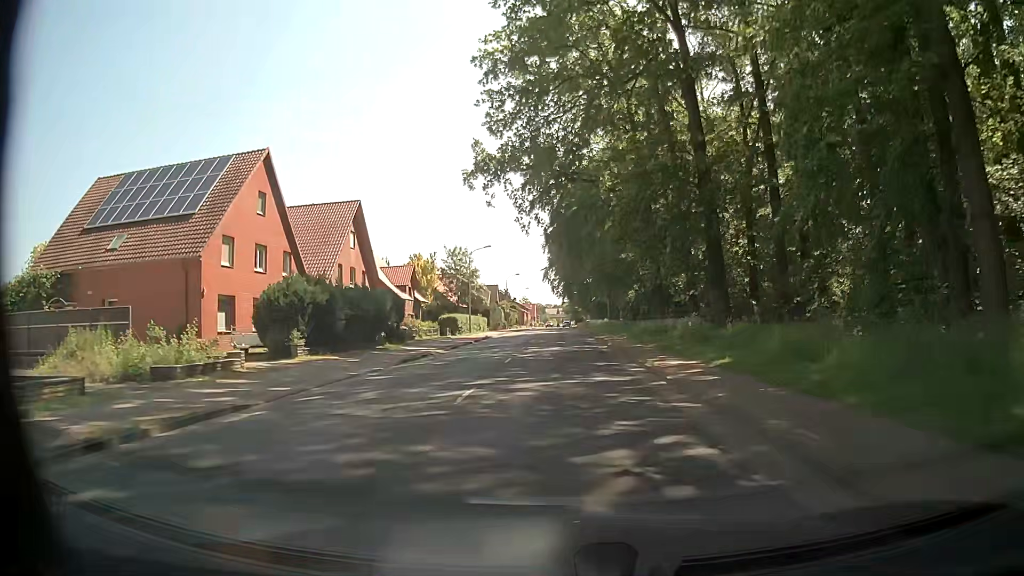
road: secondary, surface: asphalt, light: Day
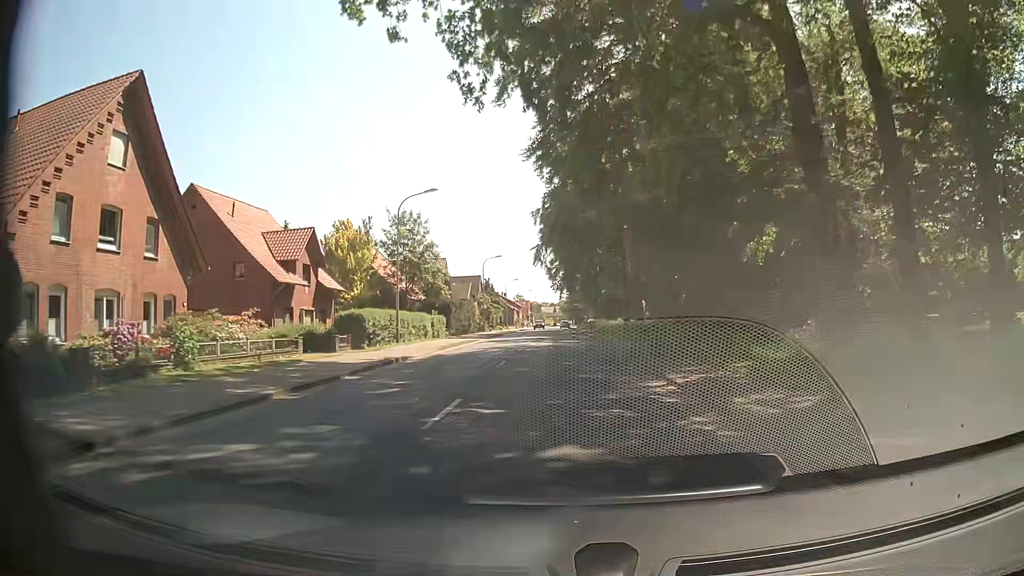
(+0.1, +29.4) m; 0°
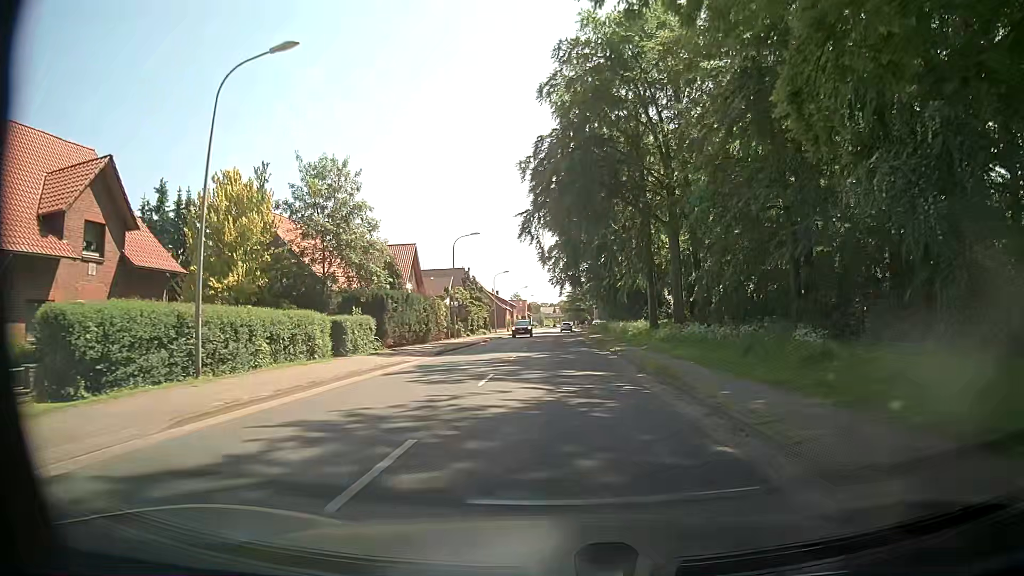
(+0.2, +21.8) m; +1°
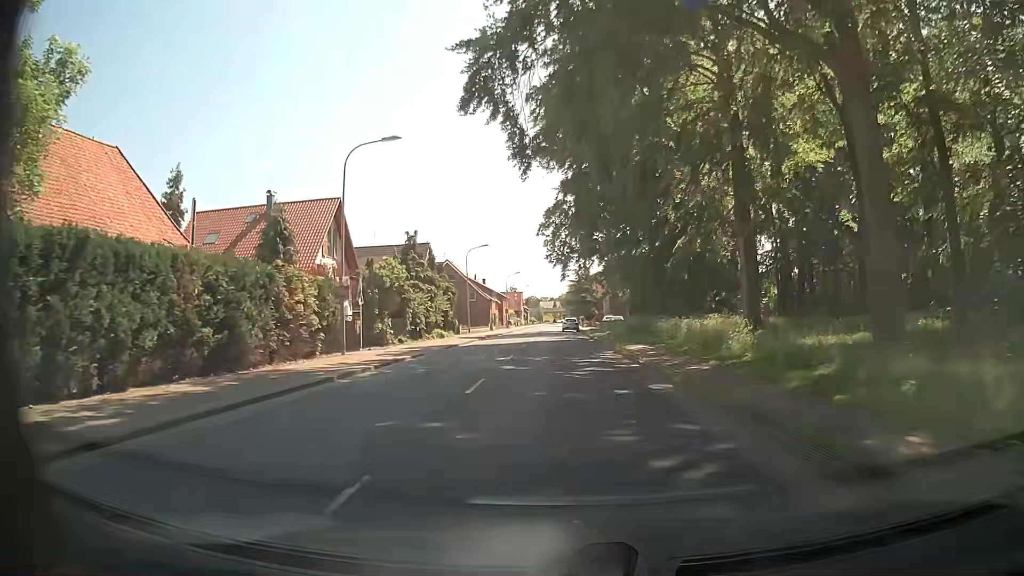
(0.0, +29.0) m; 0°
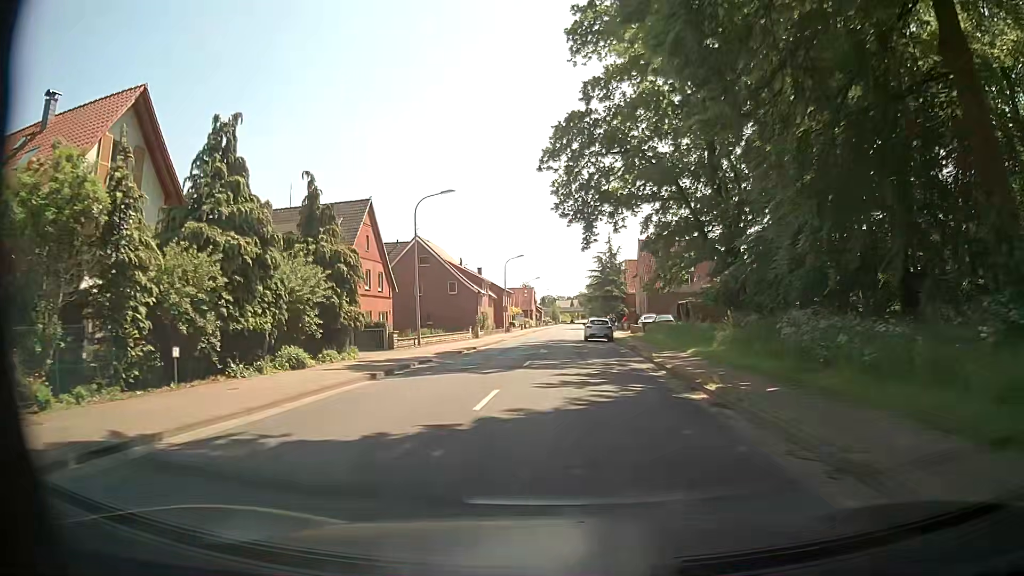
(0.0, +29.1) m; -1°
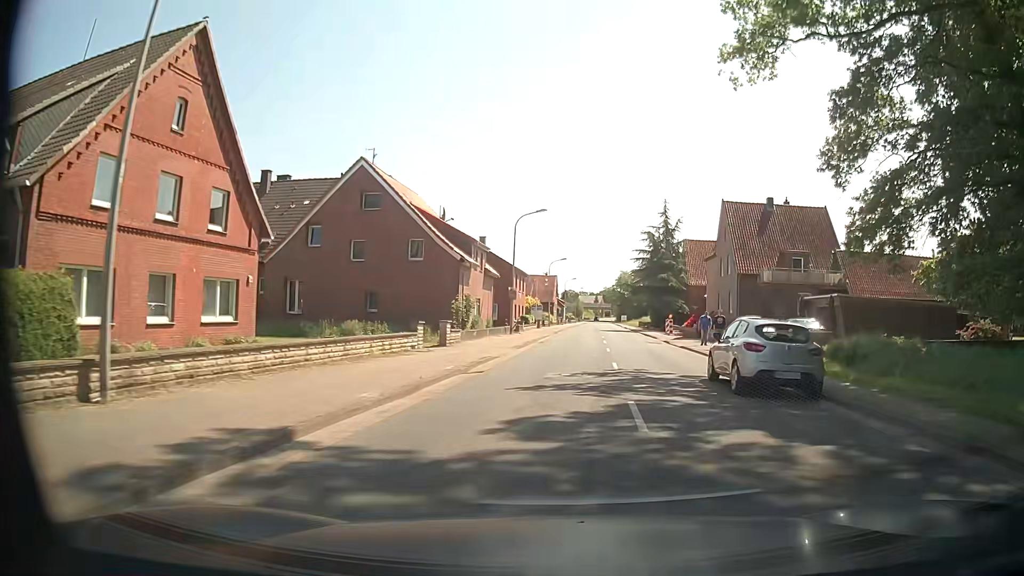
(-1.4, +29.0) m; -2°
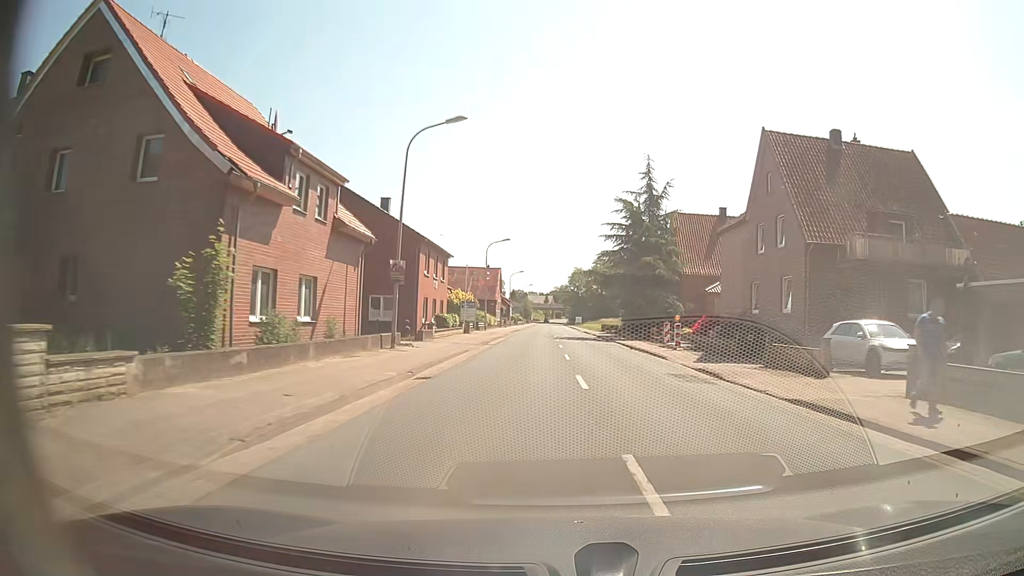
(+0.9, +22.2) m; +4°
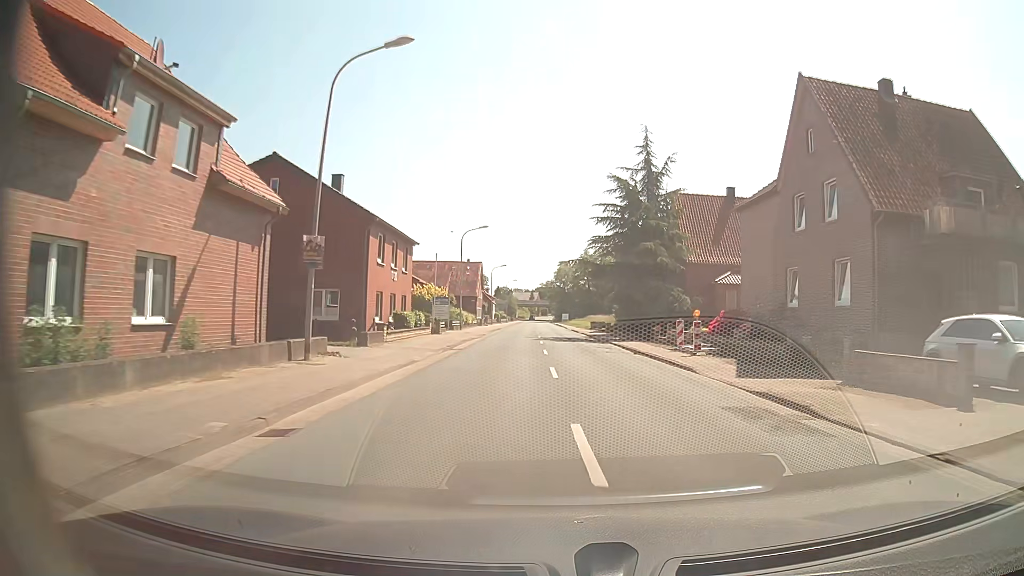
(+0.1, +7.6) m; +1°
(0, +10) (0, +20) (+1, +30) (+1, +40) (0, +50) (0, +60) (0, +70) (0, +80) (-1, +90) (-1, +100) m
